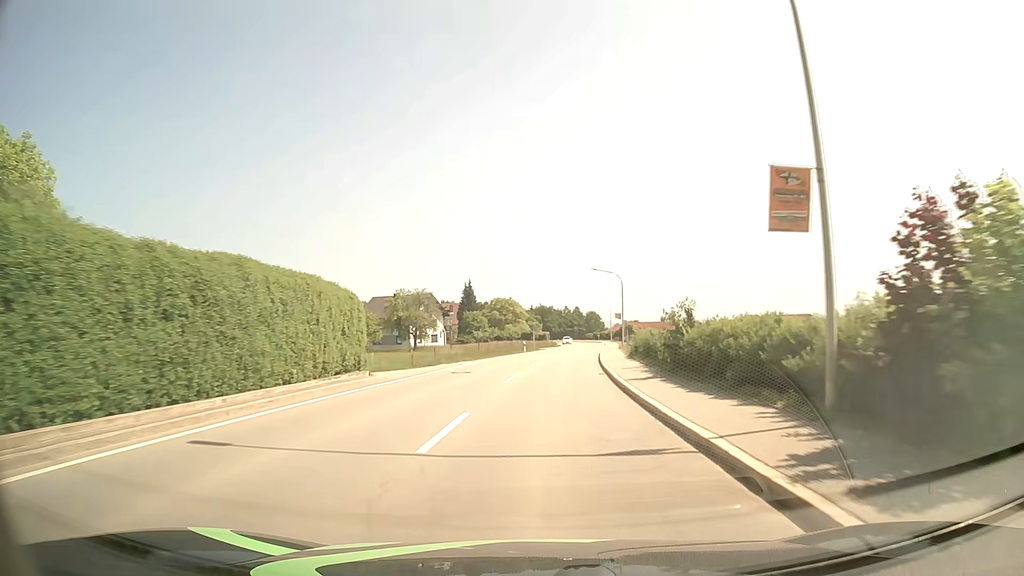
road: tertiary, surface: asphalt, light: Day
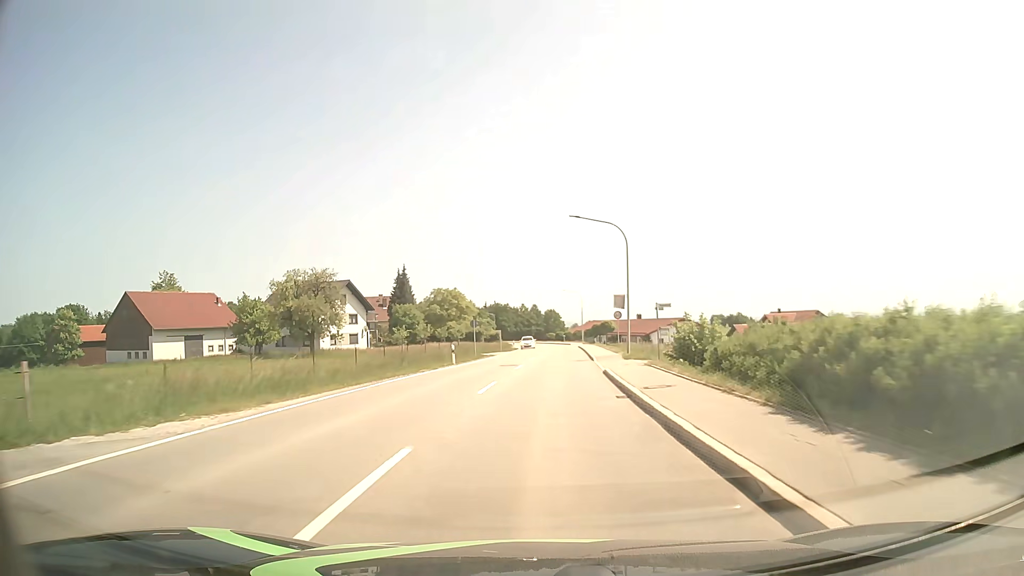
(+0.9, +27.7) m; +4°
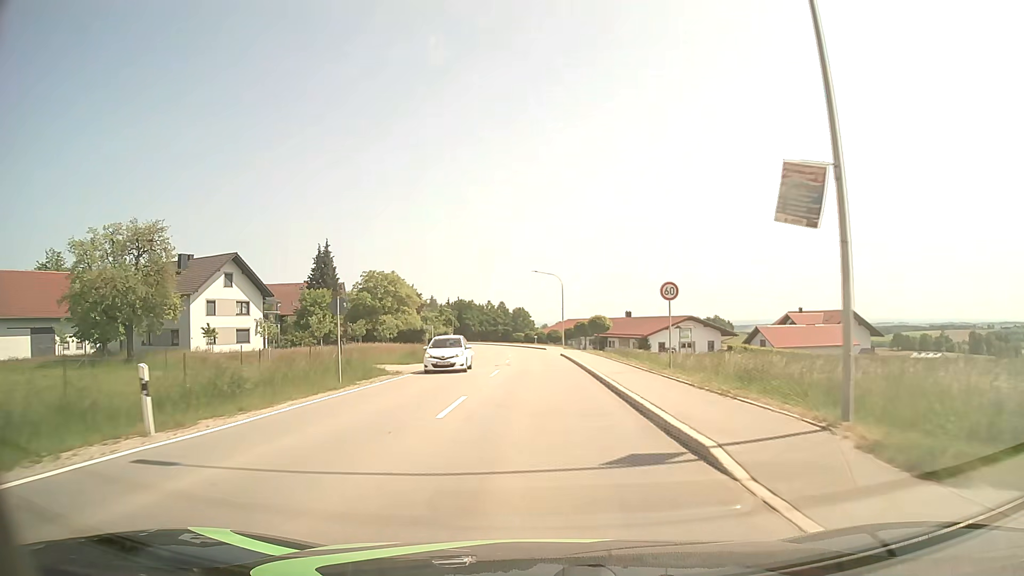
(+0.7, +27.6) m; +3°
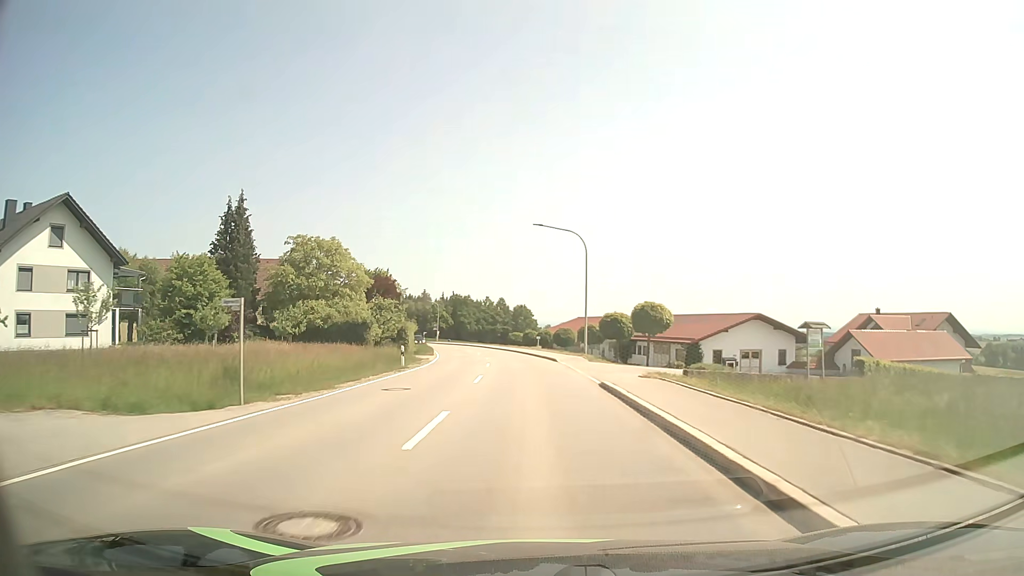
(0.0, +27.5) m; 0°
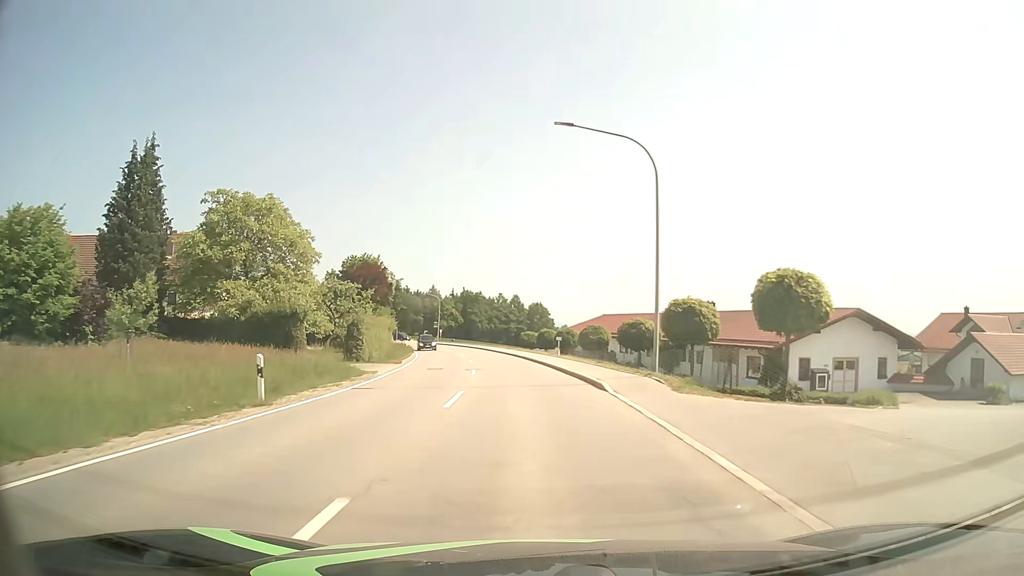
(-0.2, +18.3) m; -1°
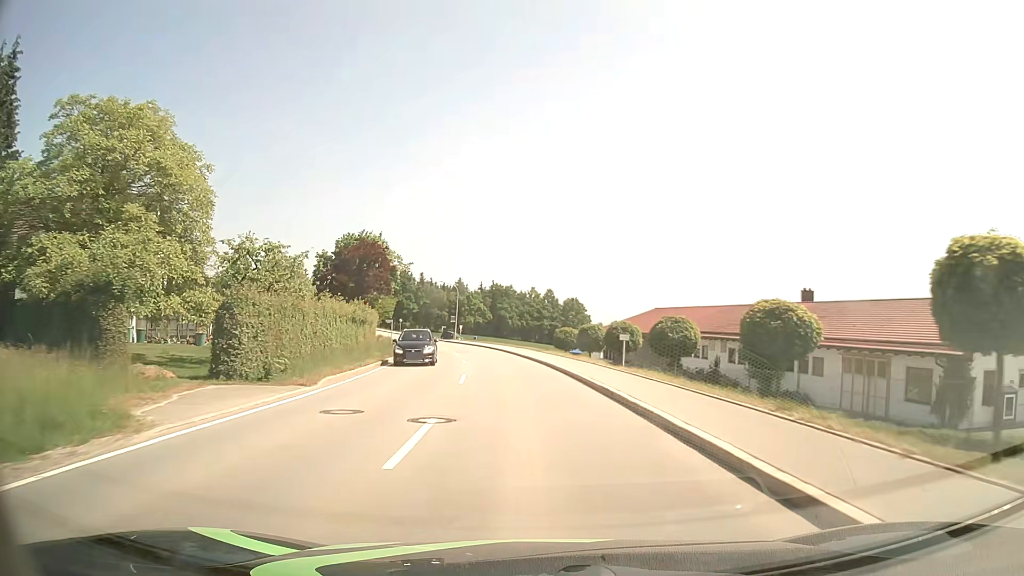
(-0.4, +18.3) m; -3°
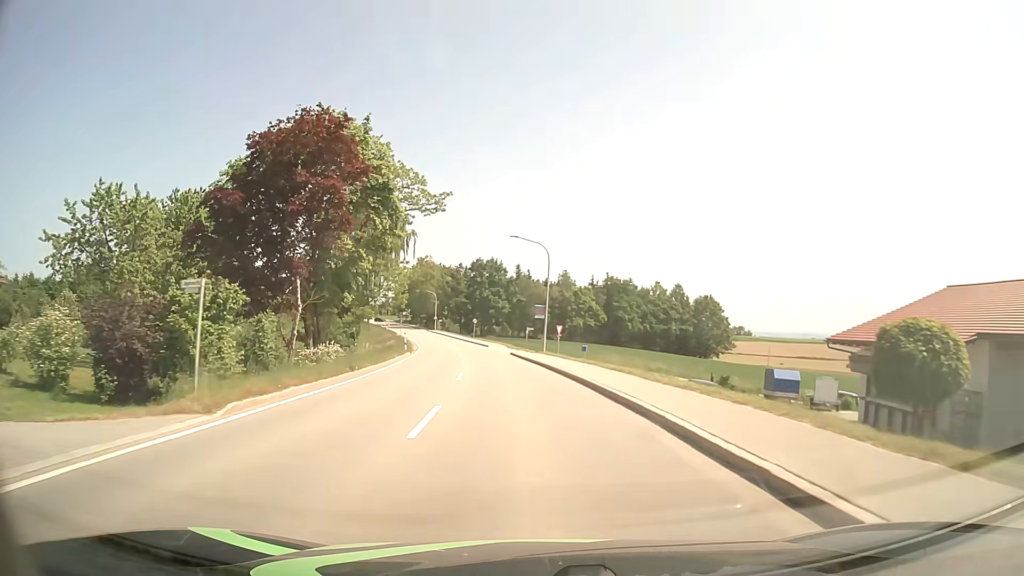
(-3.8, +45.5) m; -9°
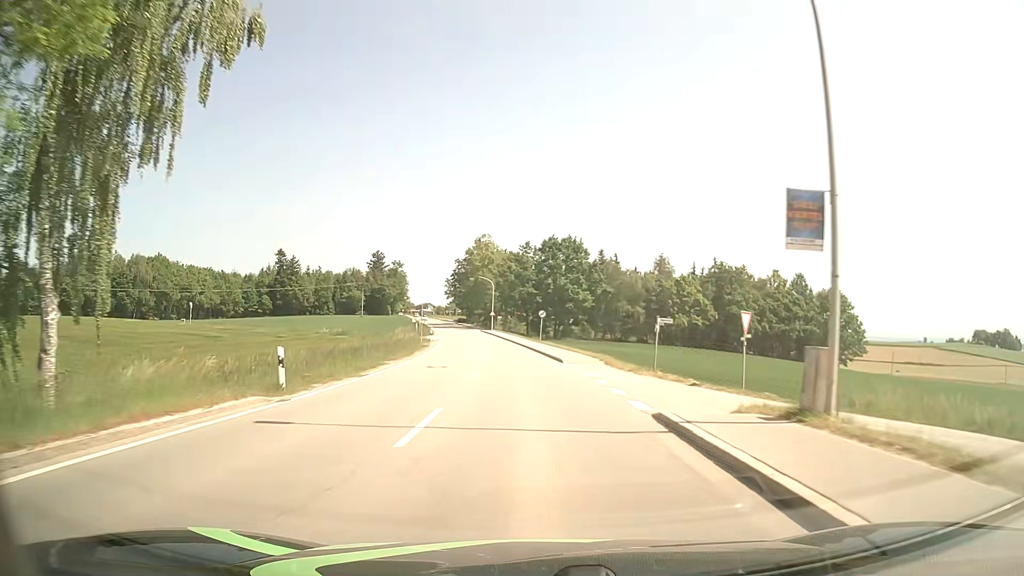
(-2.3, +36.4) m; -7°
(0, +10) (0, +20) (-1, +30) (-2, +40) (-2, +50) (-4, +60) (-5, +70) (-6, +80) (-8, +90) (-9, +99) m
